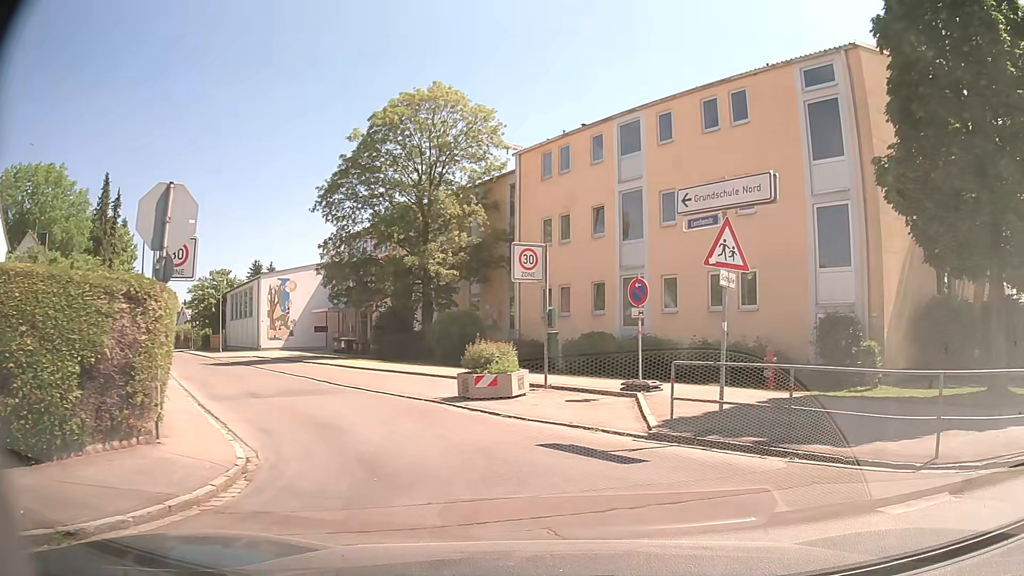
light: Day
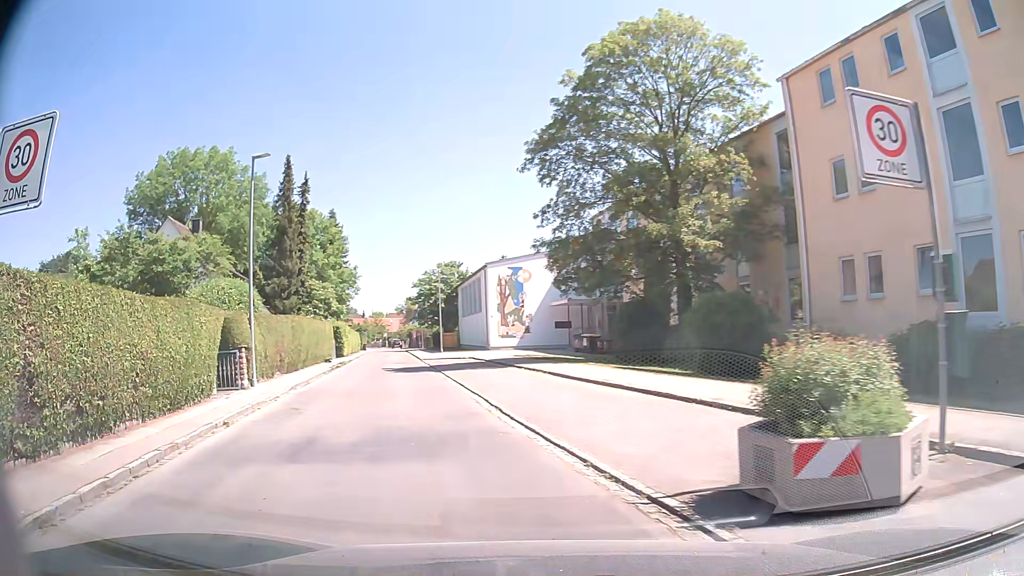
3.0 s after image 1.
(-0.9, +10.3) m; -22°
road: residential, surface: asphalt
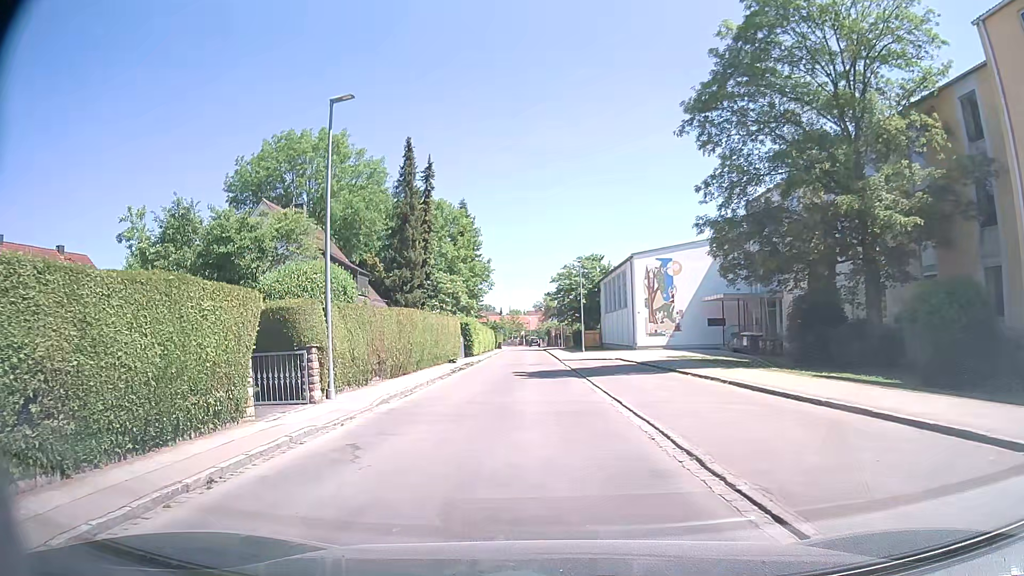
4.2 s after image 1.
(-0.8, +5.6) m; -13°
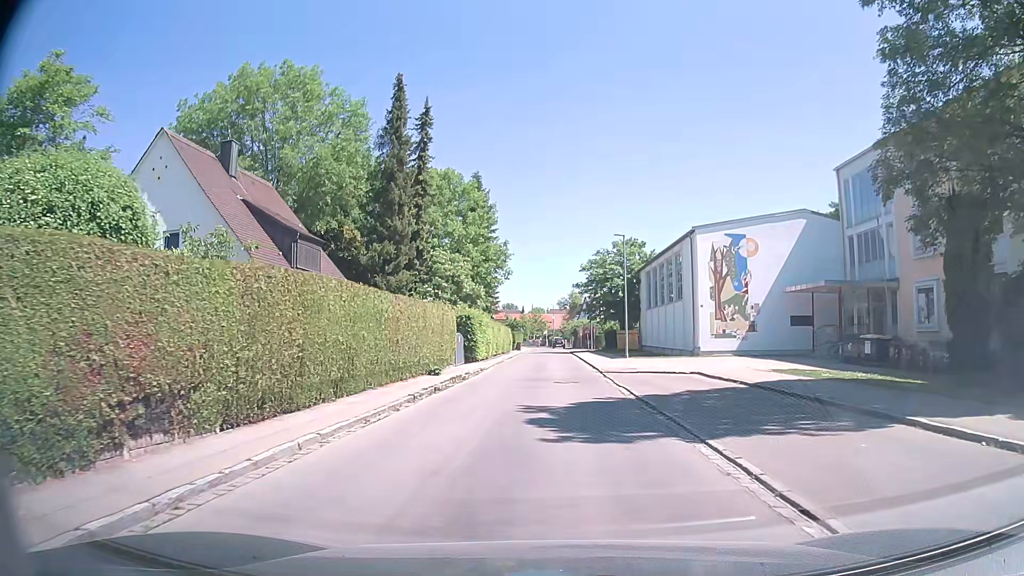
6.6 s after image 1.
(-0.2, +14.1) m; -1°
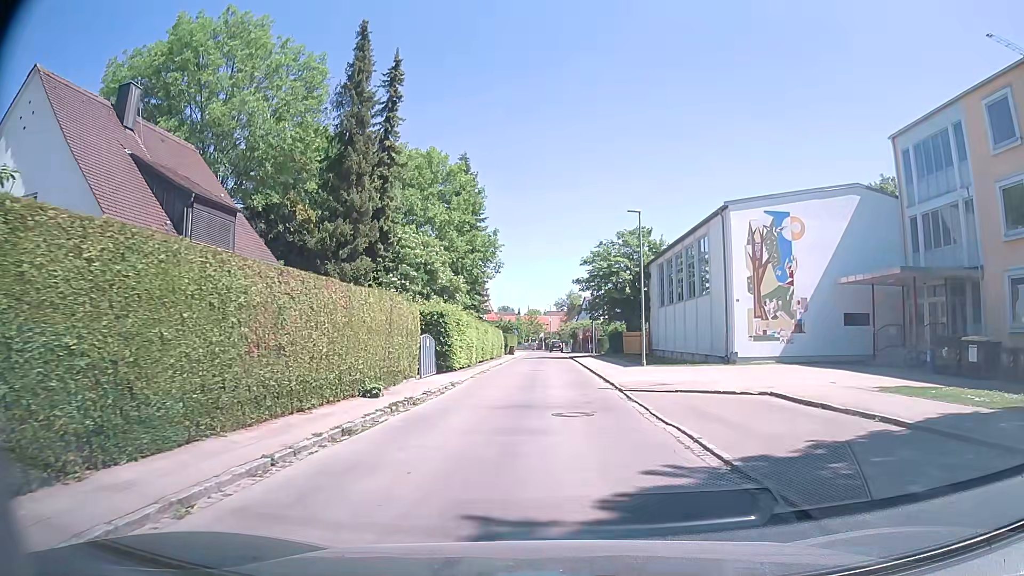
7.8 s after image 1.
(0.0, +8.4) m; 0°
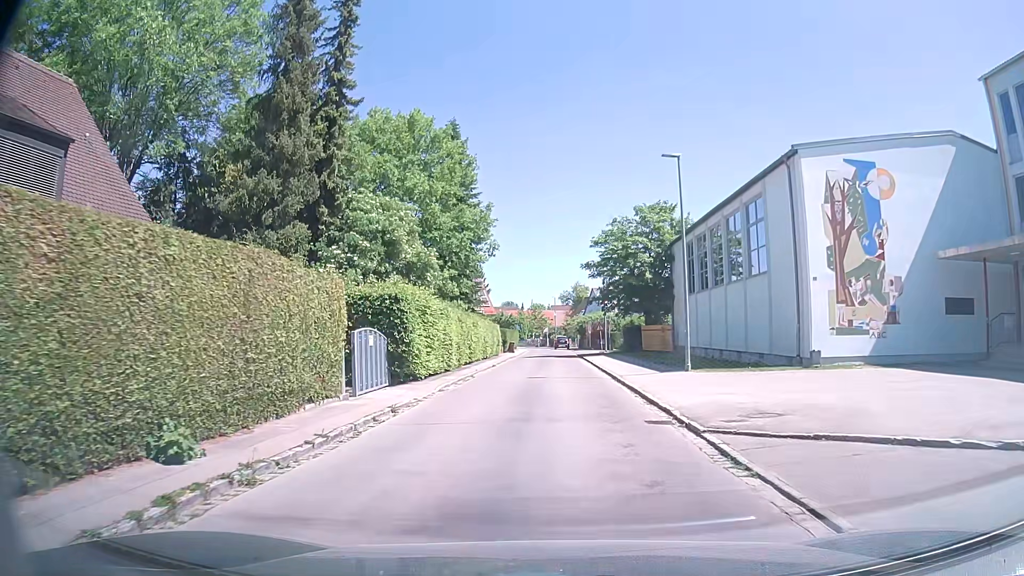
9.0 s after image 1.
(0.0, +9.2) m; 0°
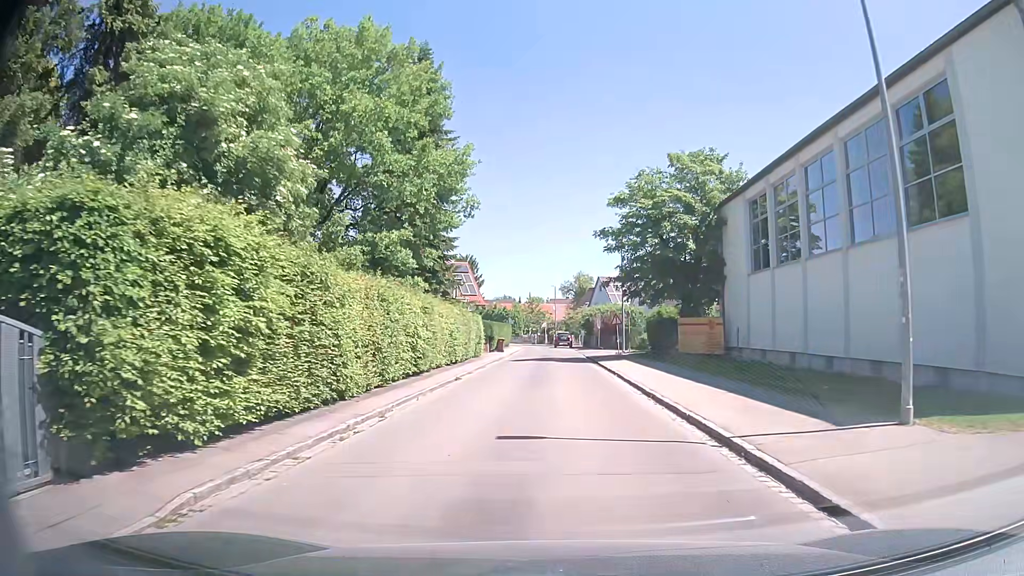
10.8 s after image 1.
(0.0, +14.1) m; 0°
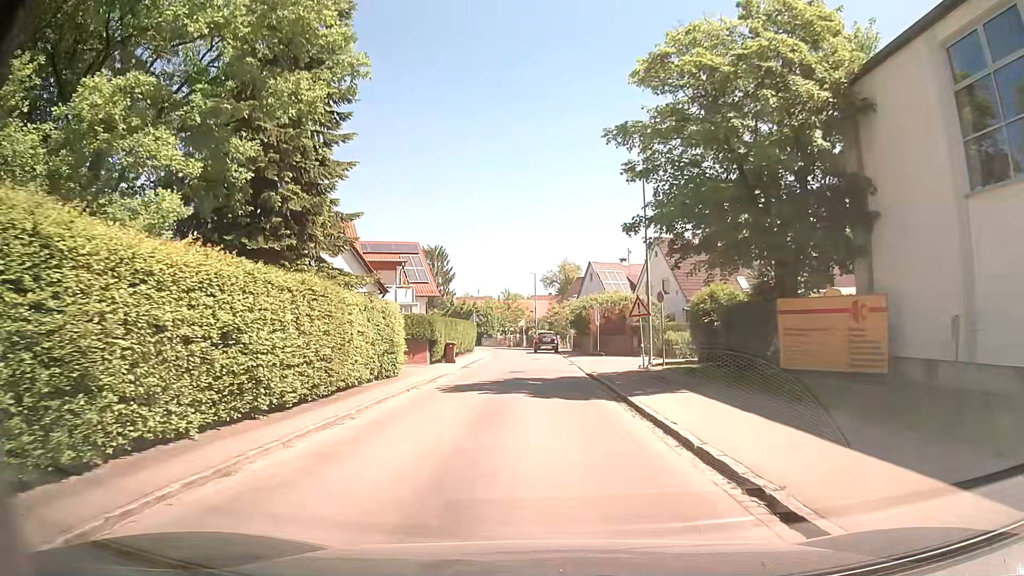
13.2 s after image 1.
(+0.4, +18.2) m; +2°
(0, +10) (0, +20) (-1, +30) (-2, +40) (-3, +50) (-3, +60) (-5, +70) (-9, +79) (-13, +88) (-17, +97) m
